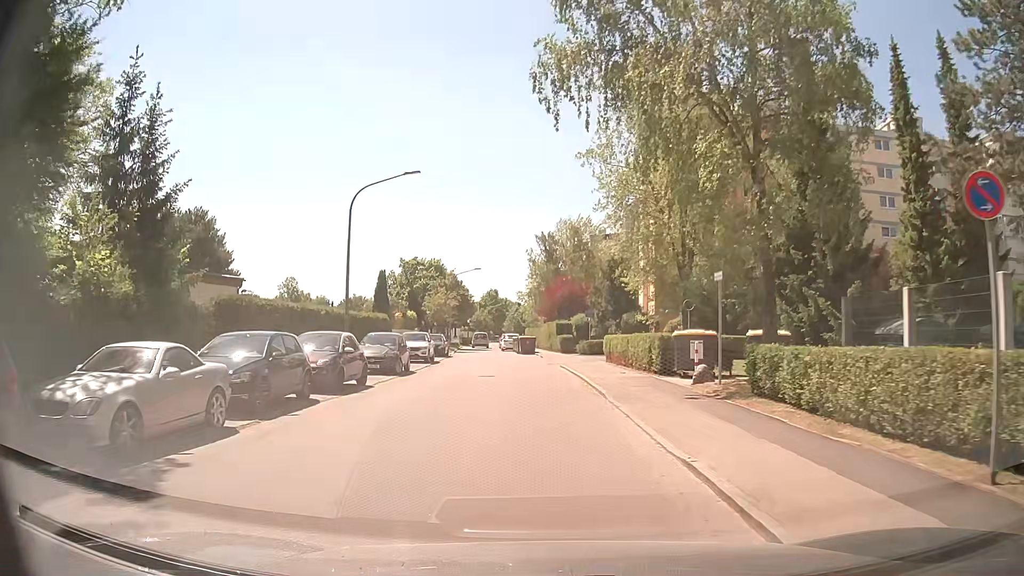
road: residential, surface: asphalt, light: Day
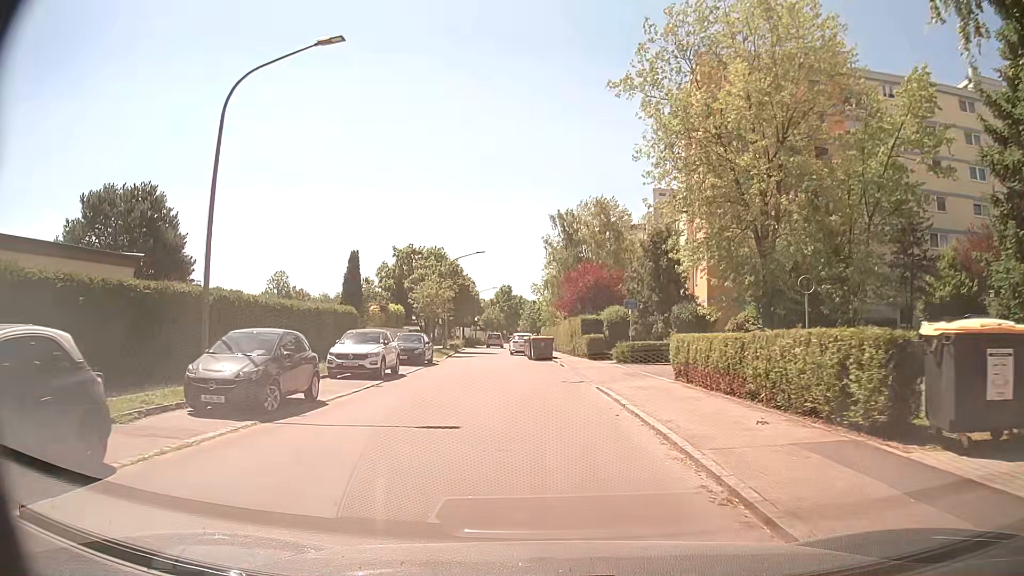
(-0.2, +13.0) m; -1°
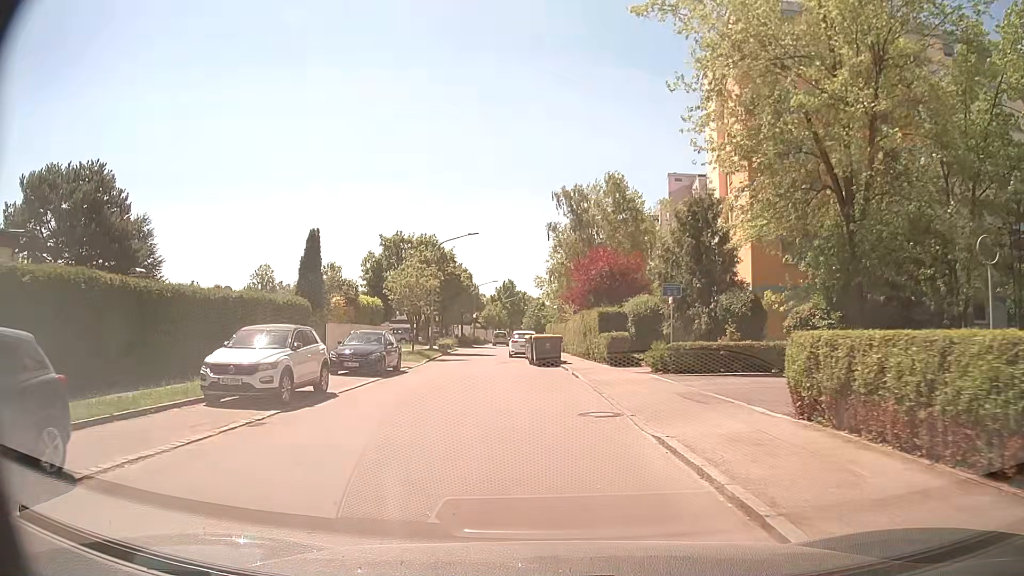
(-0.1, +8.6) m; -1°
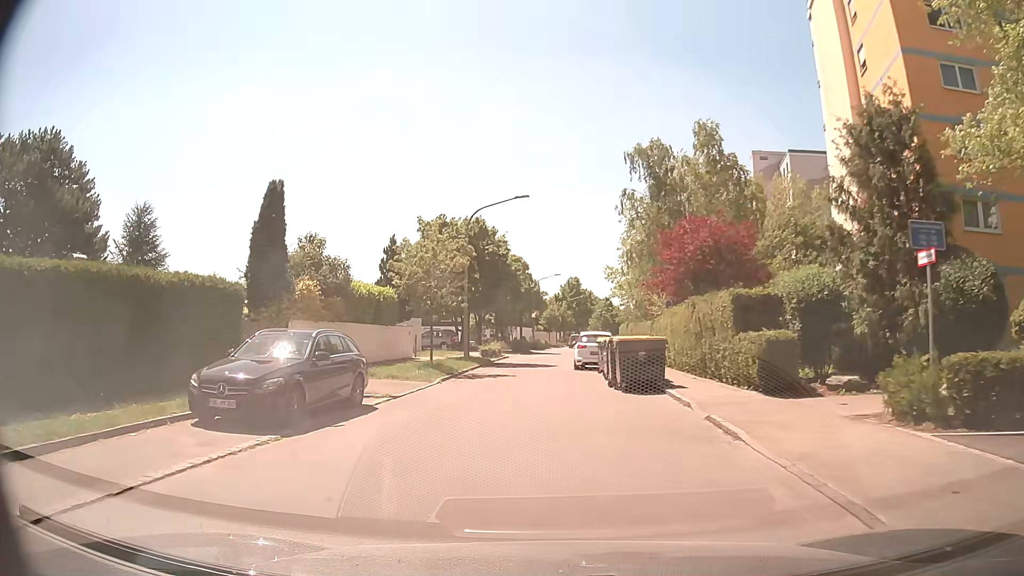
(-0.5, +12.3) m; -4°
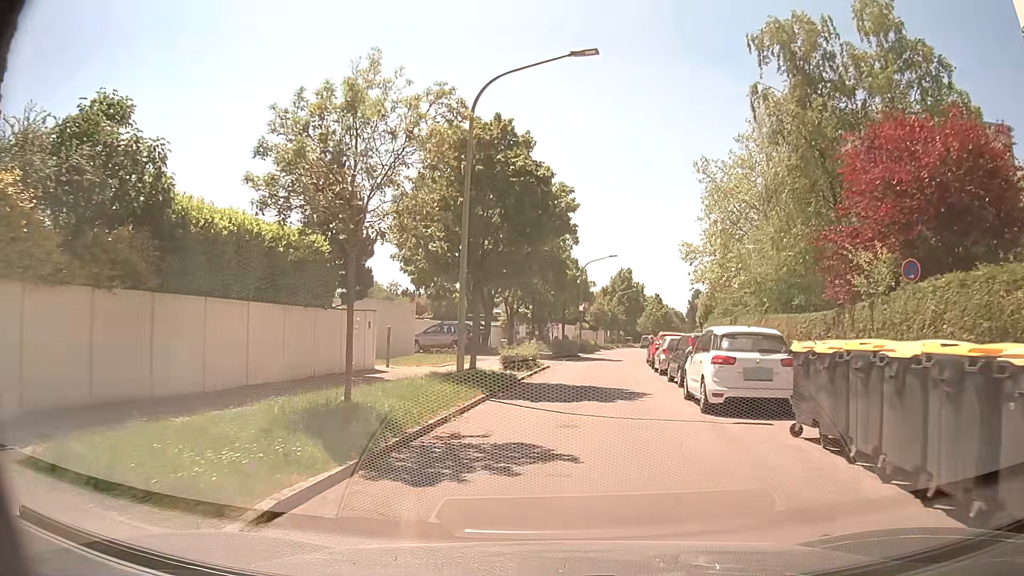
(-1.3, +16.1) m; -5°
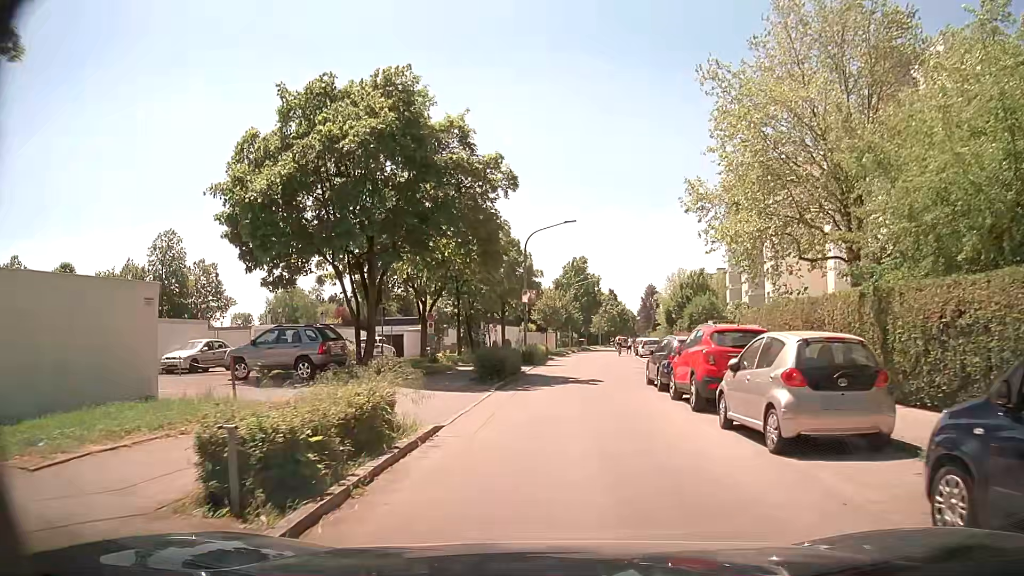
(+0.7, +17.2) m; +6°
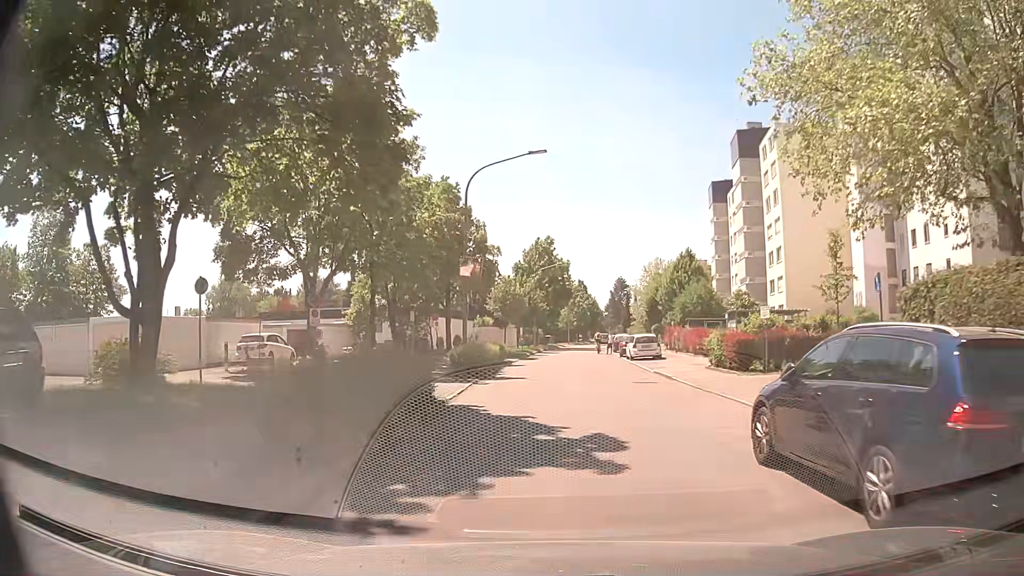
(-0.1, +13.7) m; +2°
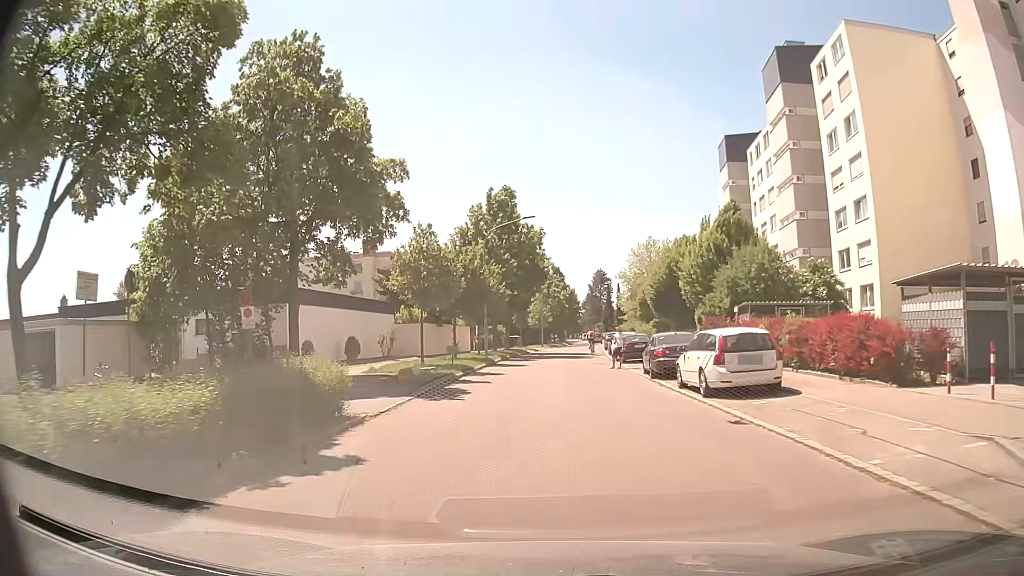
(+0.5, +23.7) m; +2°
(0, +10) (0, +20) (0, +30) (+1, +40) (+2, +50) (+3, +60) (+3, +70) (+4, +80) (+5, +90) (+6, +100) m
